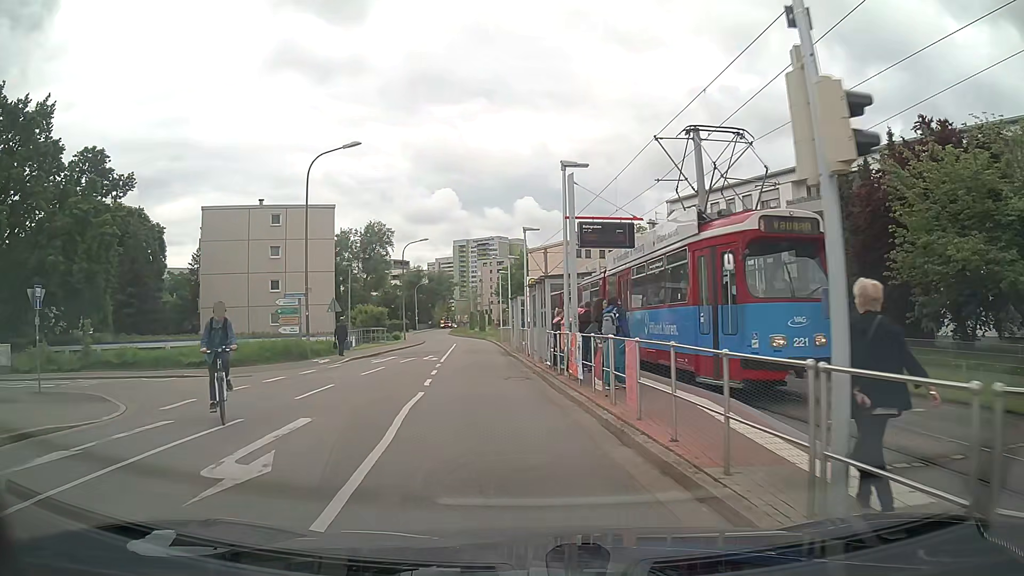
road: residential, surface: asphalt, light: Day
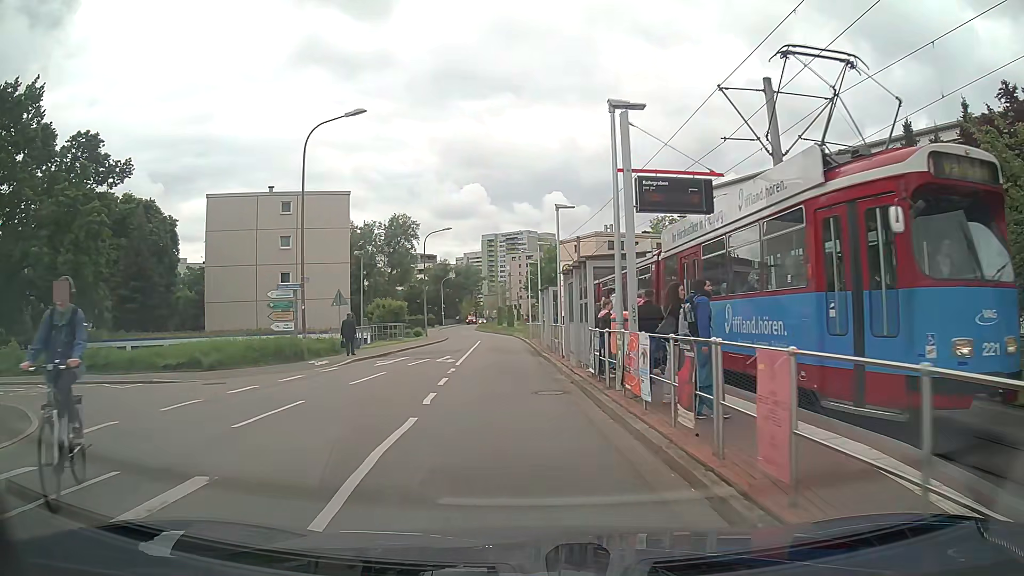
(-0.1, +4.2) m; -3°
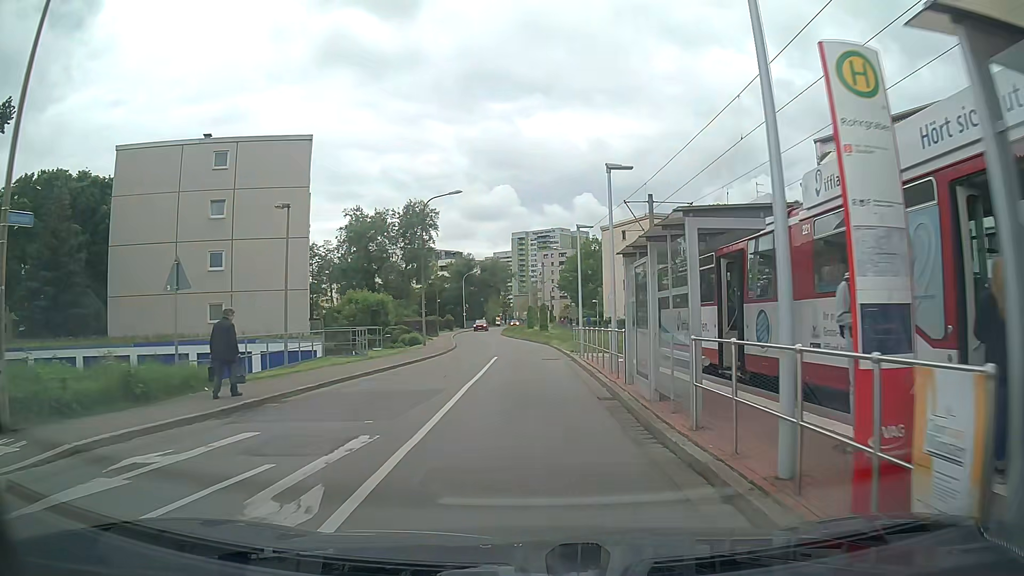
(-0.5, +17.4) m; -2°
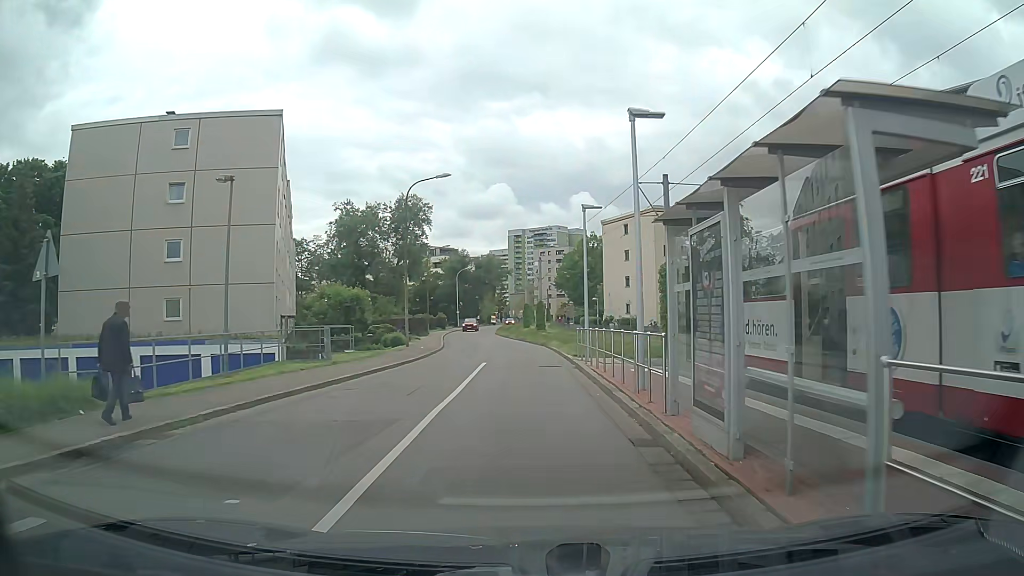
(0.0, +4.4) m; 0°
